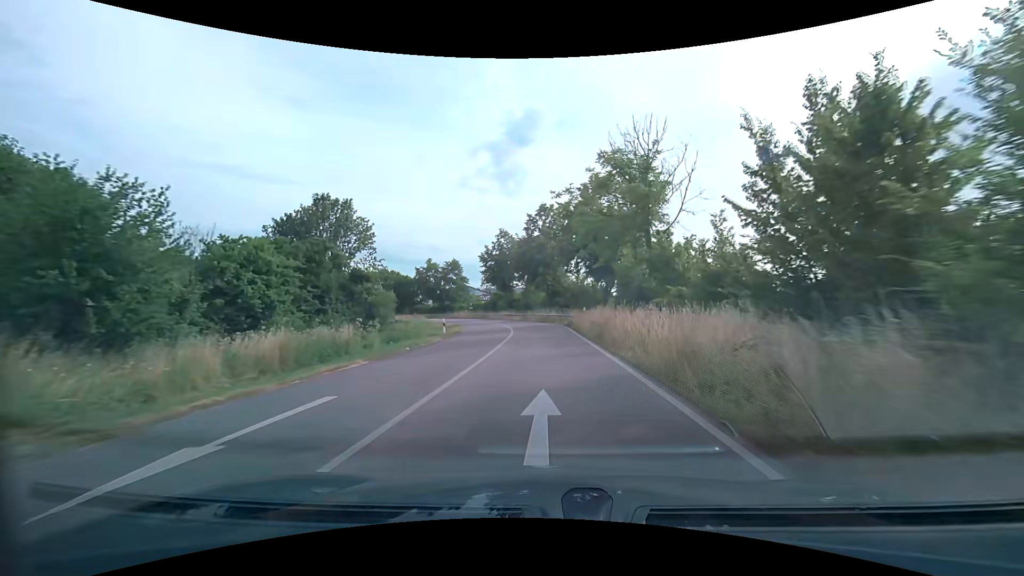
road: primary_link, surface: asphalt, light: Day
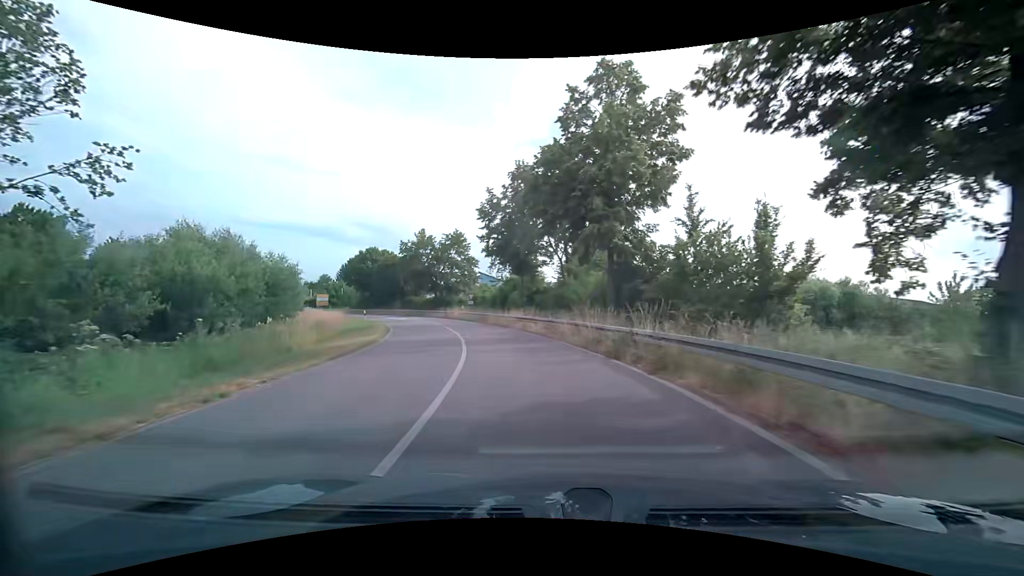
(-0.4, +32.0) m; -4°
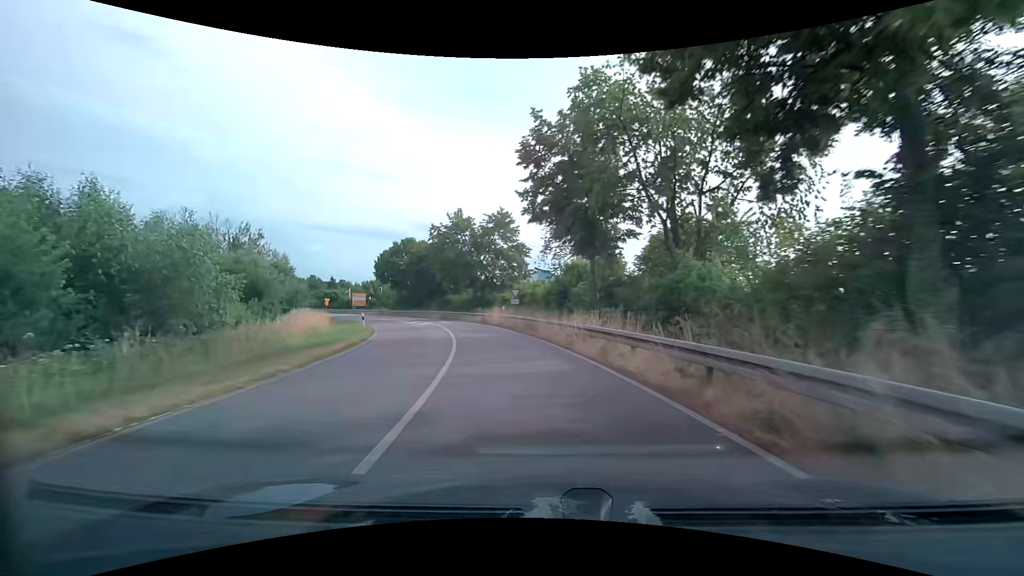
(-0.8, +15.3) m; -6°
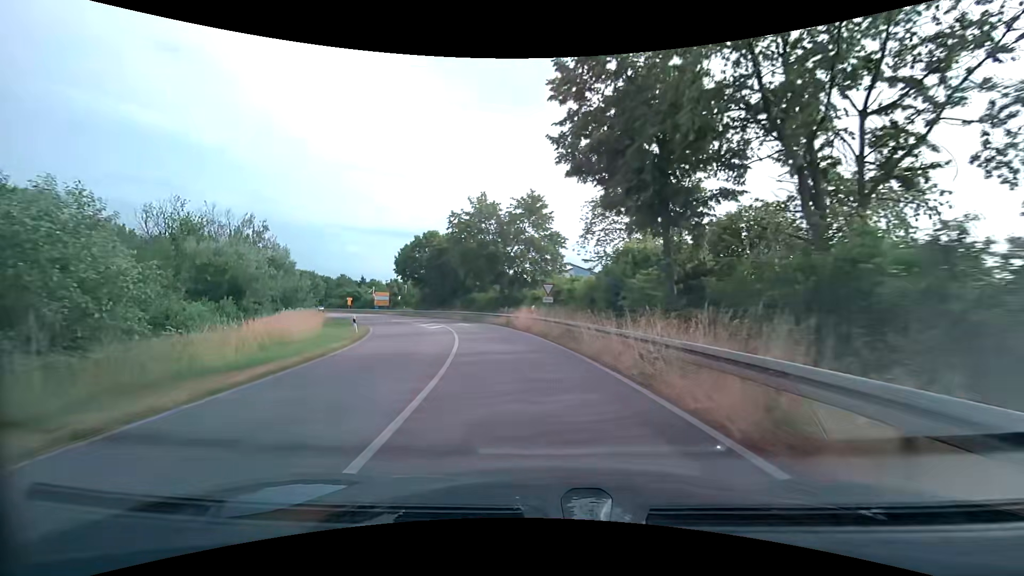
(-0.4, +7.5) m; -5°
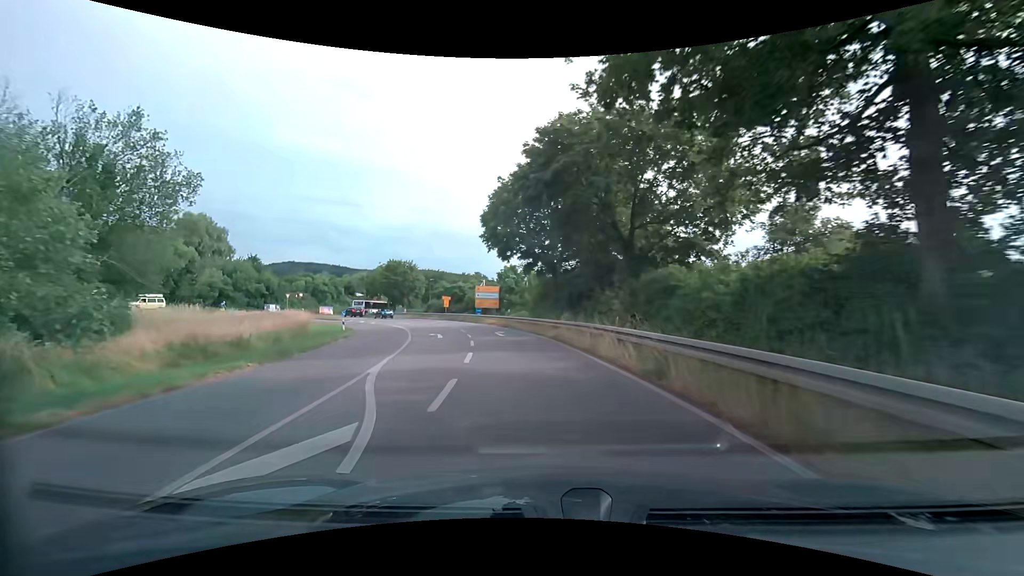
(-5.9, +36.3) m; -18°
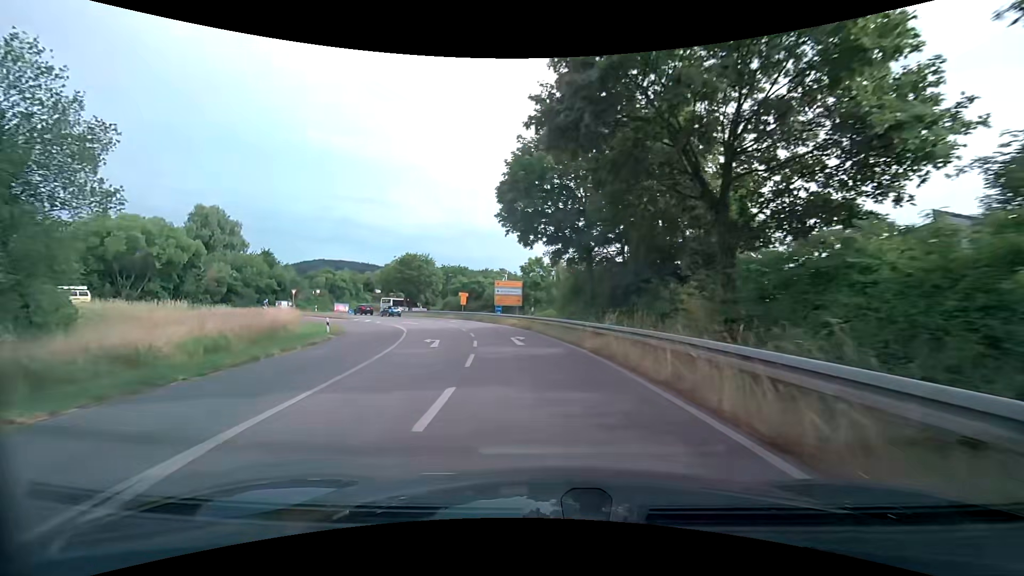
(-0.3, +7.2) m; -5°
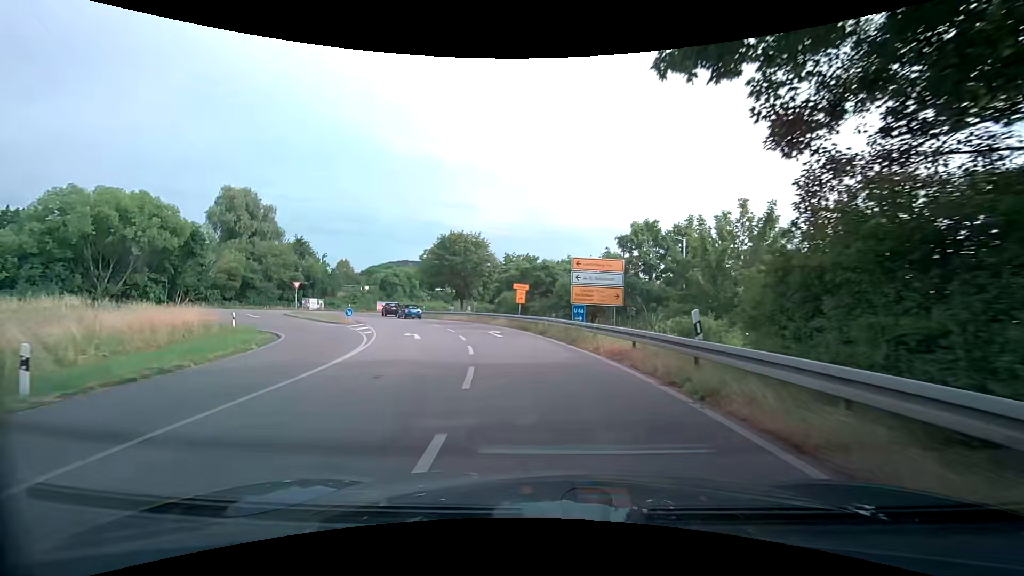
(-1.0, +21.2) m; -6°
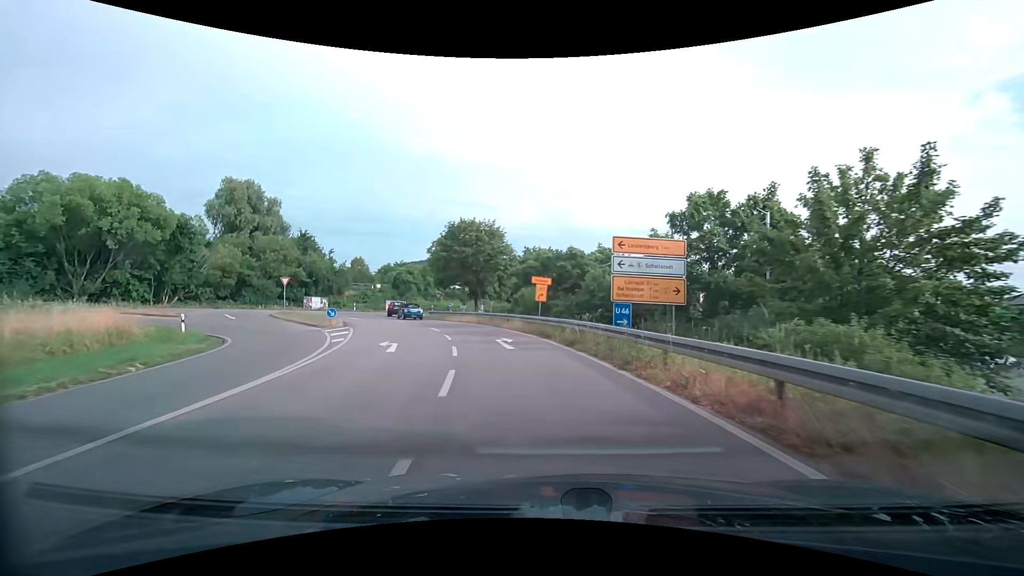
(-0.2, +6.9) m; -3°
(0, +10) (-2, +20) (-5, +29) (-9, +39) (-13, +48) (-15, +57) (-12, +67) (-7, +75) (0, +82) (+8, +88) m
